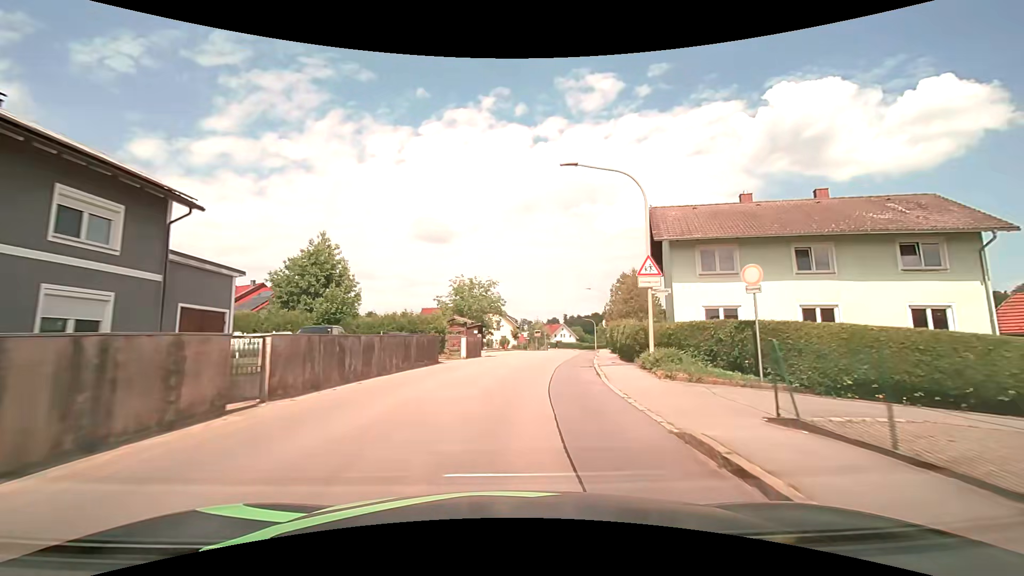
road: tertiary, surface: asphalt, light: Day
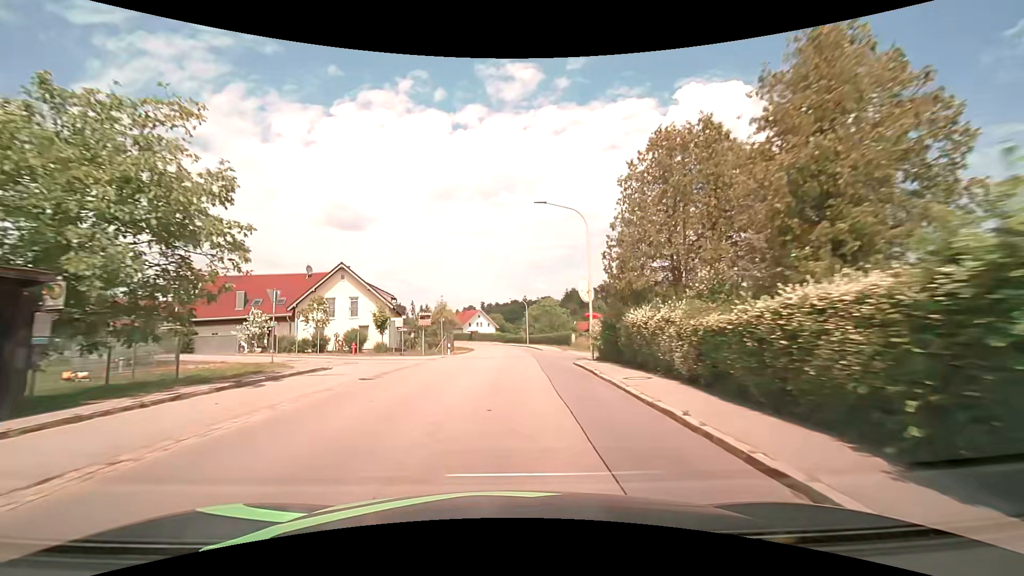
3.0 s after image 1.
(+4.4, +39.9) m; +9°
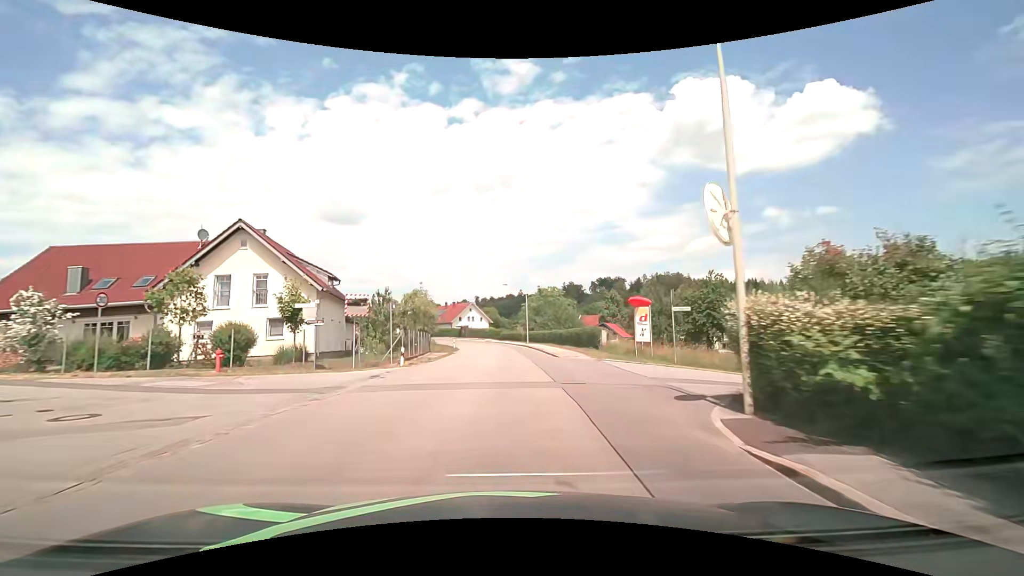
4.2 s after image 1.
(+0.1, +16.2) m; 0°
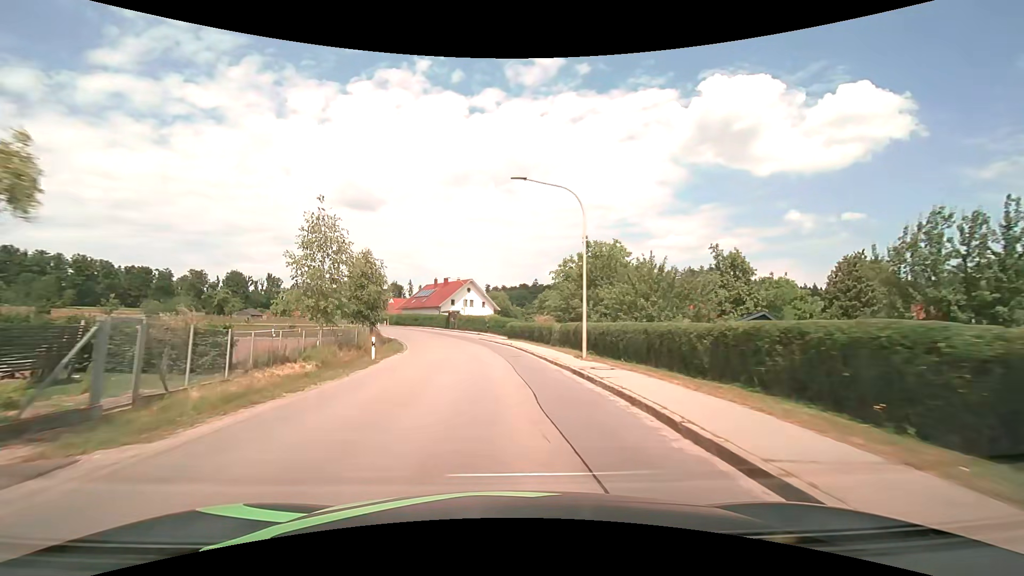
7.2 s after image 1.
(+0.1, +40.5) m; -1°
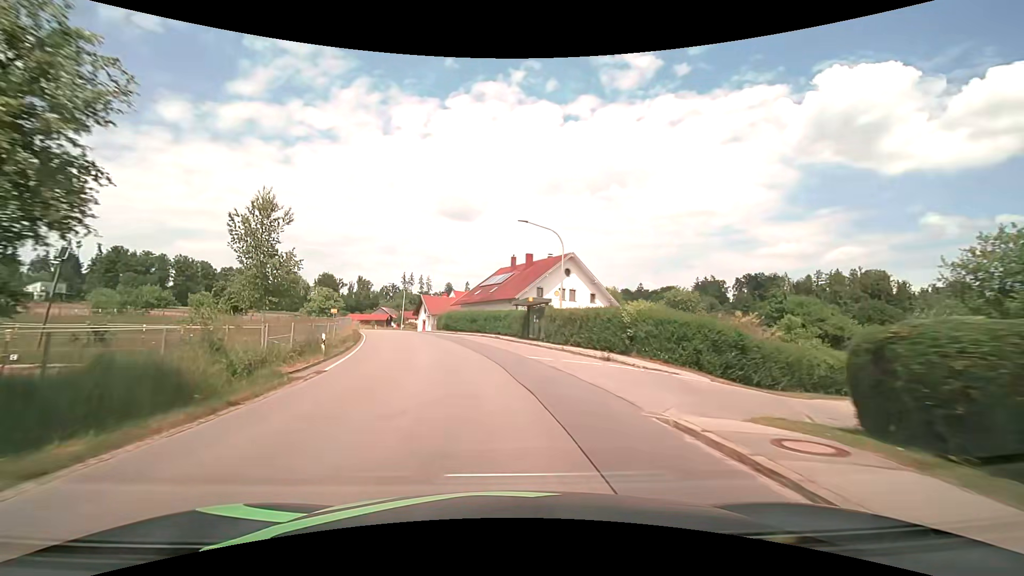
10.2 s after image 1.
(-3.2, +39.8) m; -11°
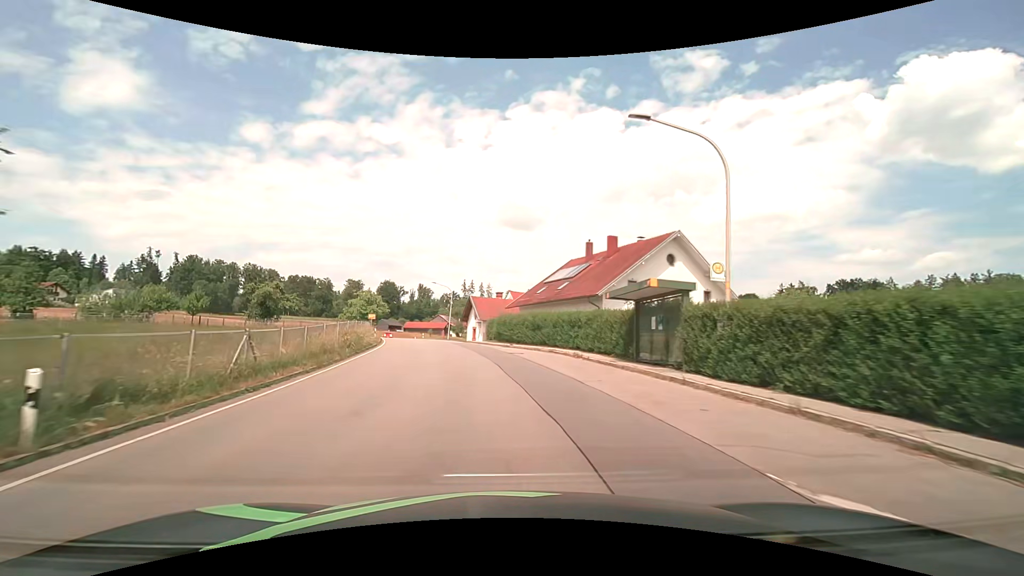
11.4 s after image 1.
(-0.9, +15.7) m; -6°
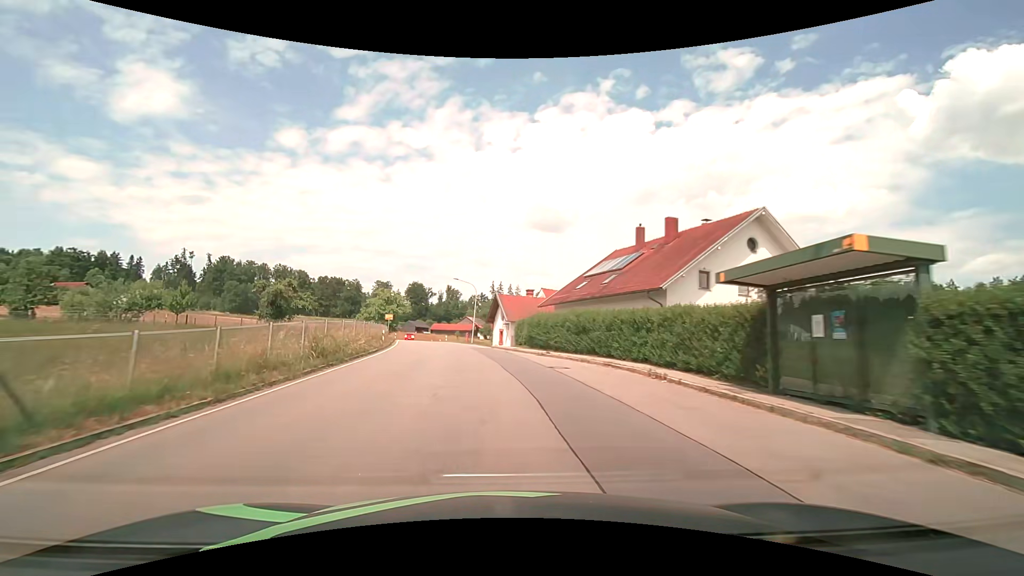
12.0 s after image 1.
(-0.3, +7.8) m; -4°
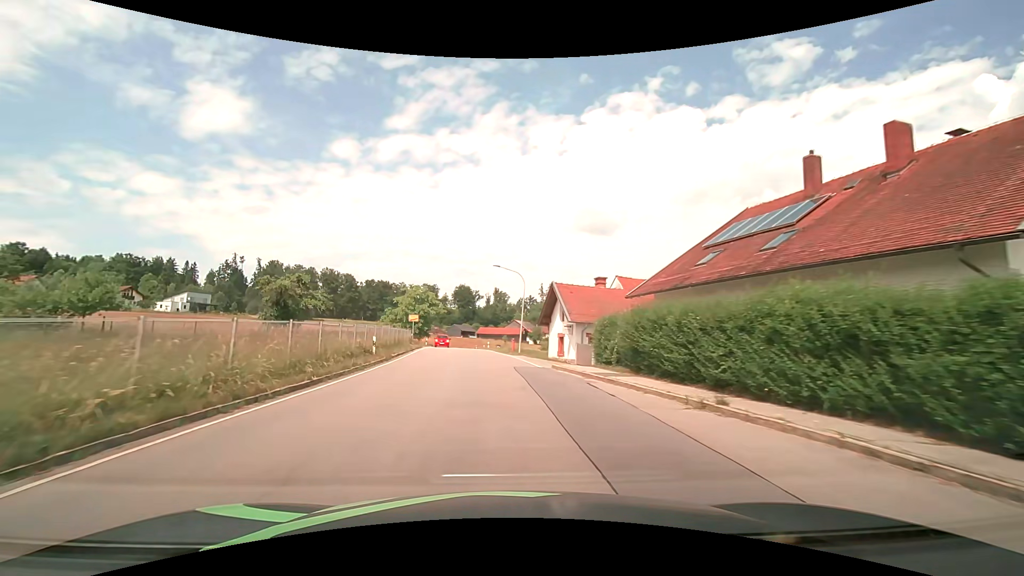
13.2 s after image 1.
(-0.8, +15.6) m; -5°
